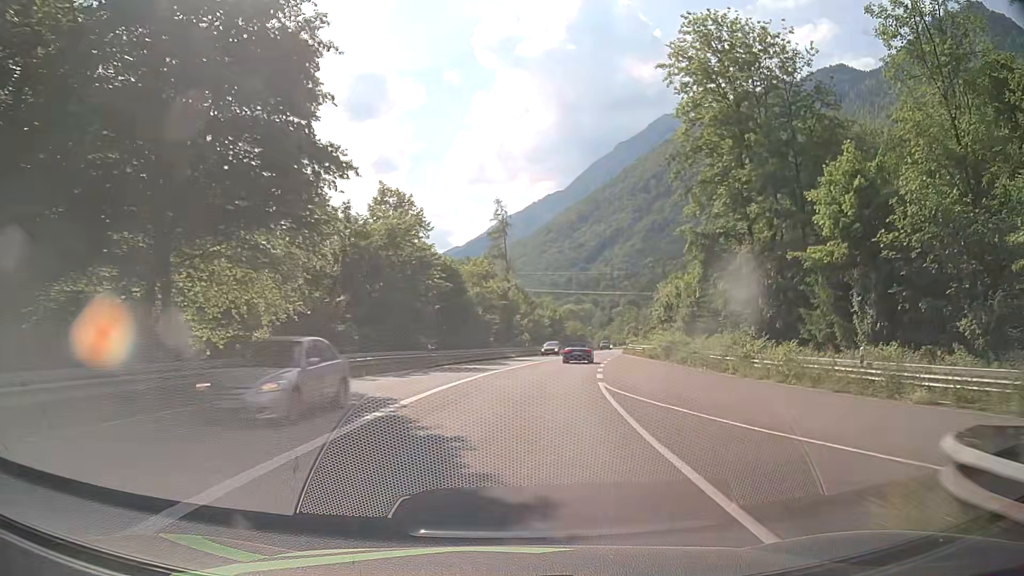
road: primary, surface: asphalt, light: Day
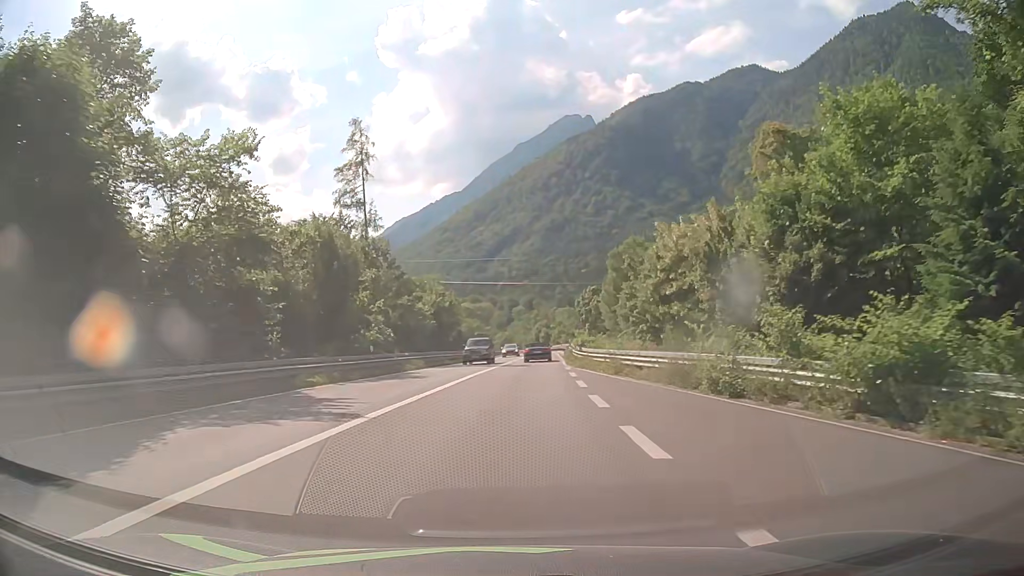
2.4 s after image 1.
(+3.2, +36.4) m; +9°
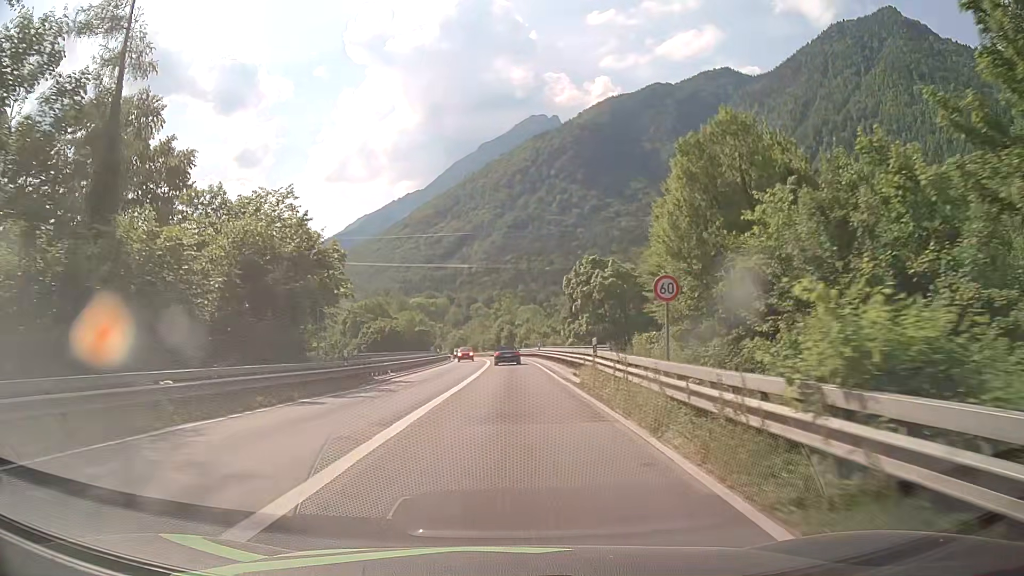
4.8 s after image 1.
(+1.3, +36.7) m; +4°
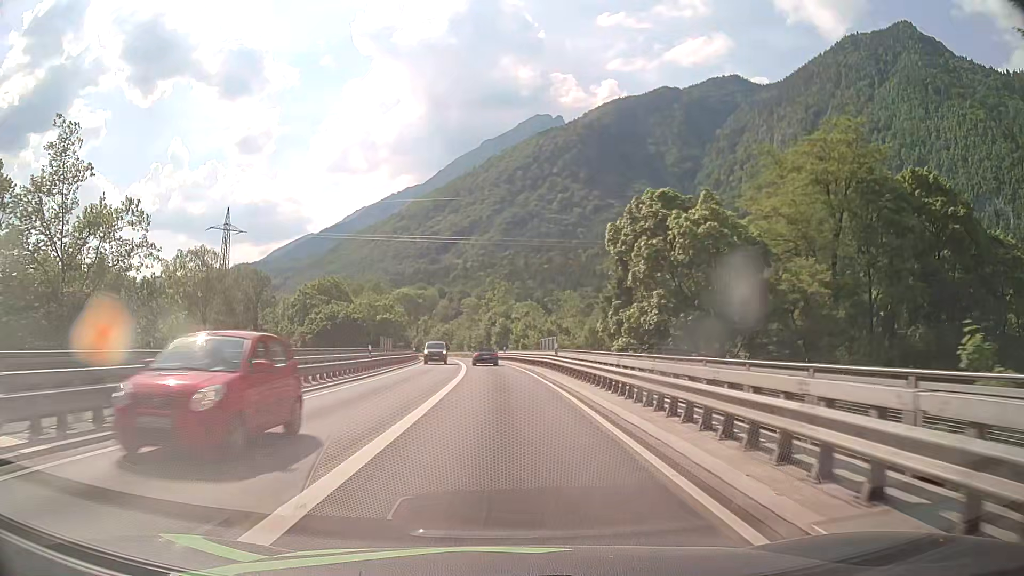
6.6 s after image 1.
(+0.2, +27.5) m; +1°
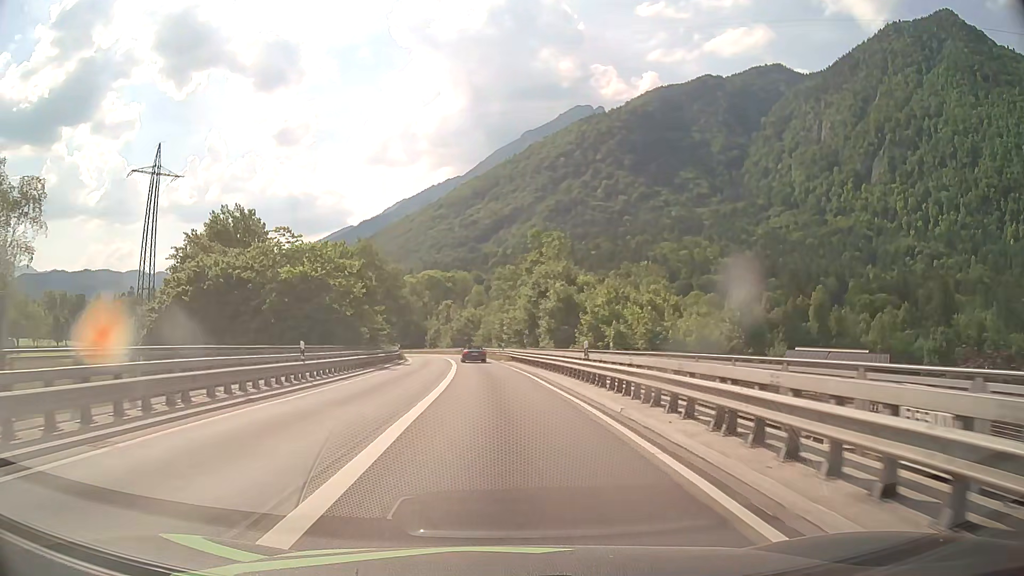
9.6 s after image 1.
(-1.2, +45.9) m; -4°
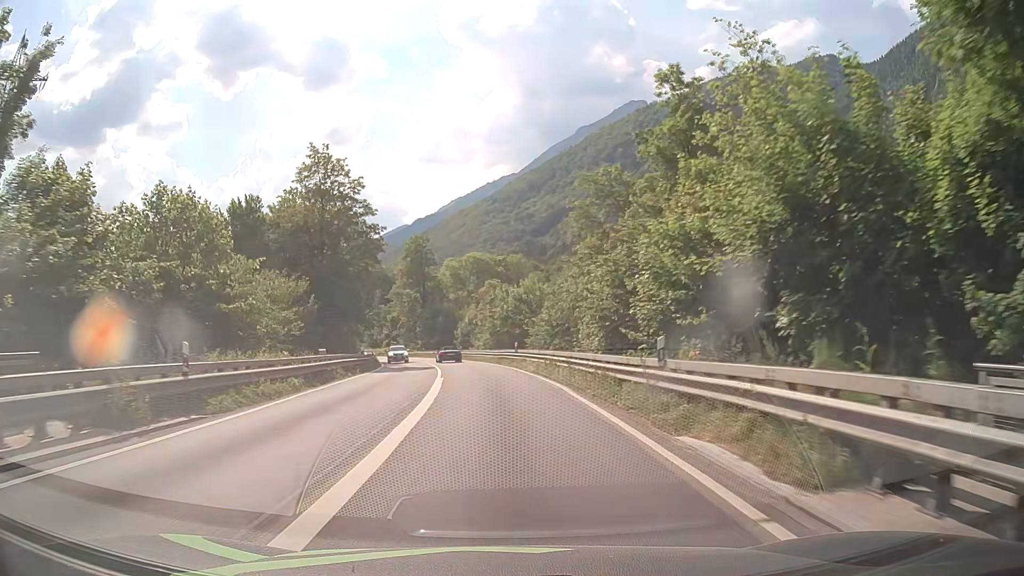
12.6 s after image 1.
(-1.6, +46.0) m; -5°
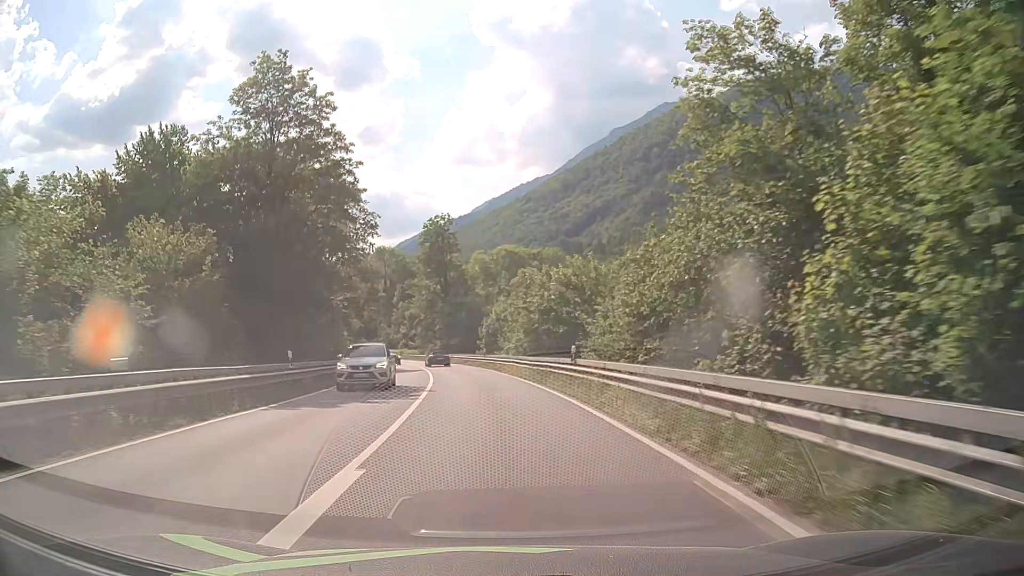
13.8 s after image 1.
(-0.4, +18.3) m; -3°
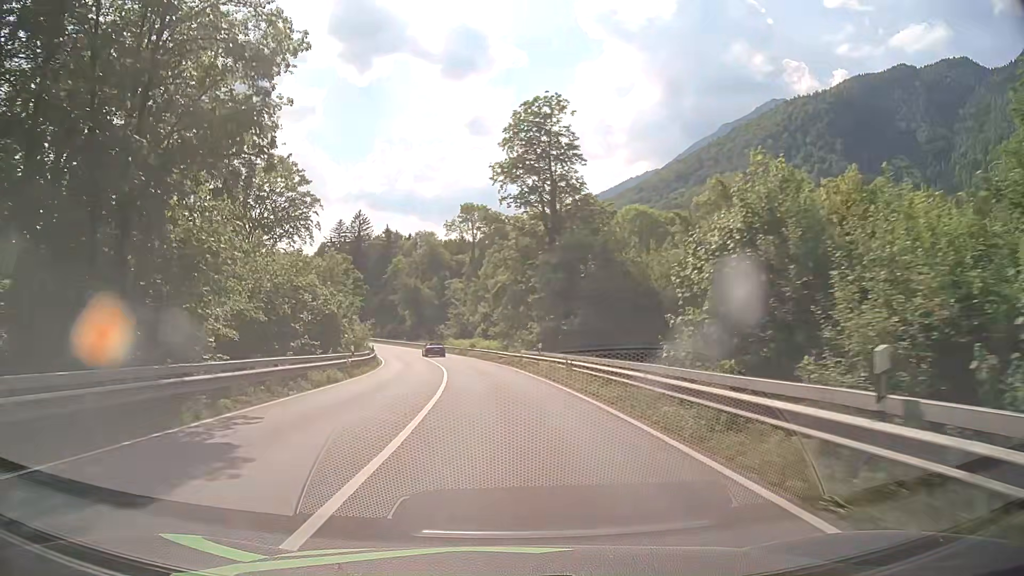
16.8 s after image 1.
(-3.7, +45.7) m; -9°
(0, +10) (-1, +20) (-1, +30) (-2, +40) (-4, +50) (-6, +60) (-8, +69) (-11, +79) (-14, +88) (-17, +98) m
